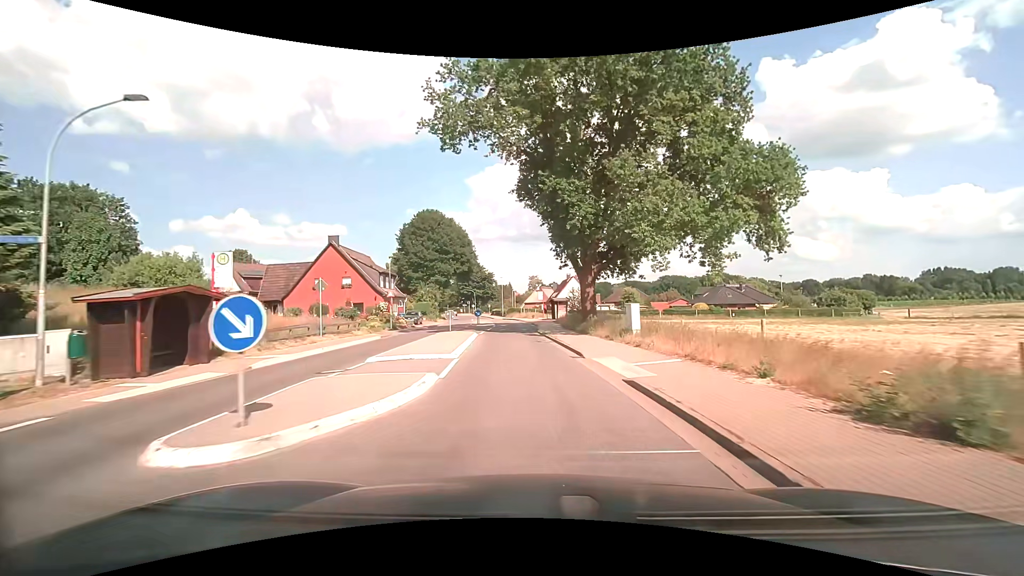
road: tertiary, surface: asphalt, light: Day
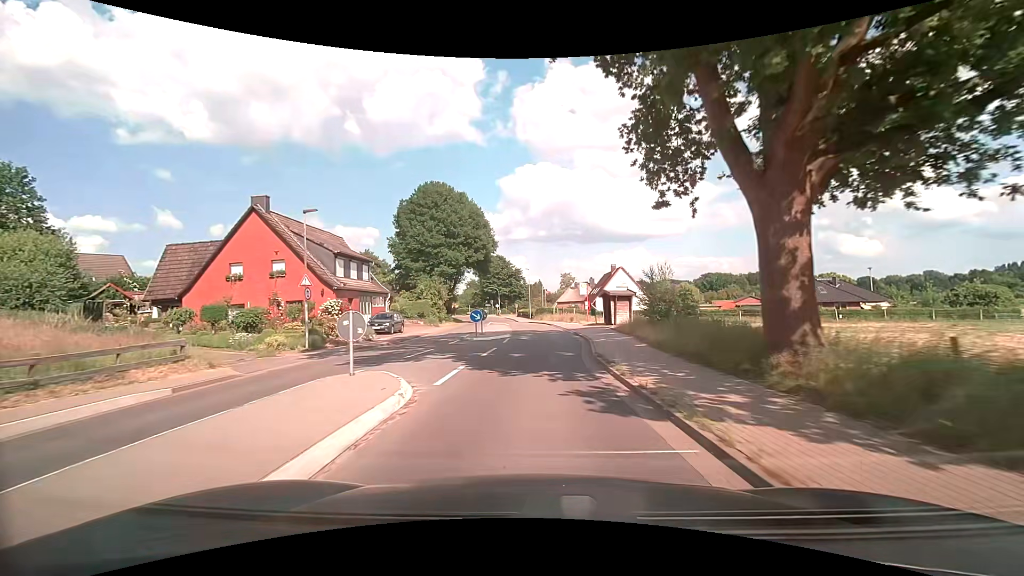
(-0.6, +20.0) m; -4°
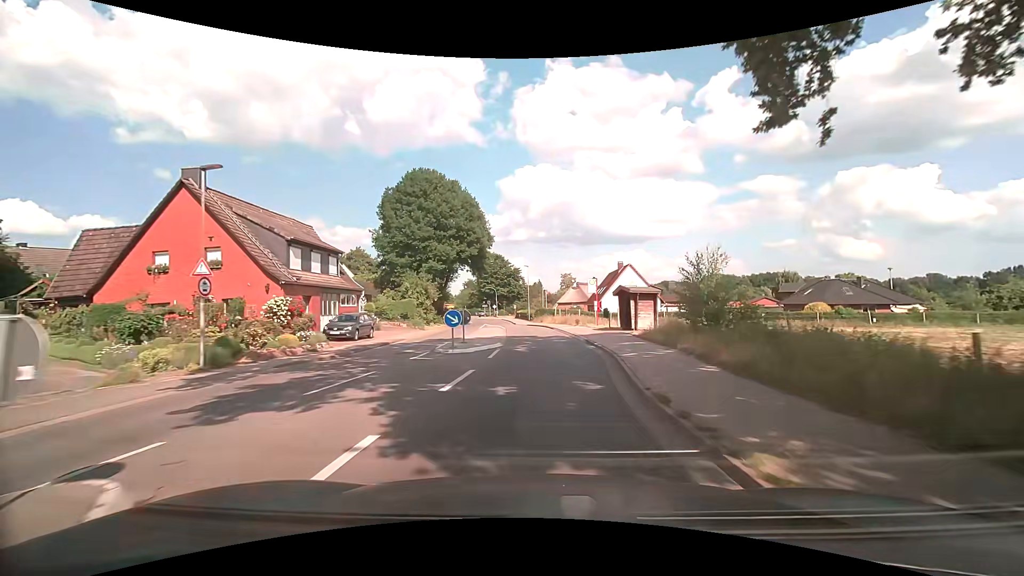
(0.0, +6.7) m; 0°
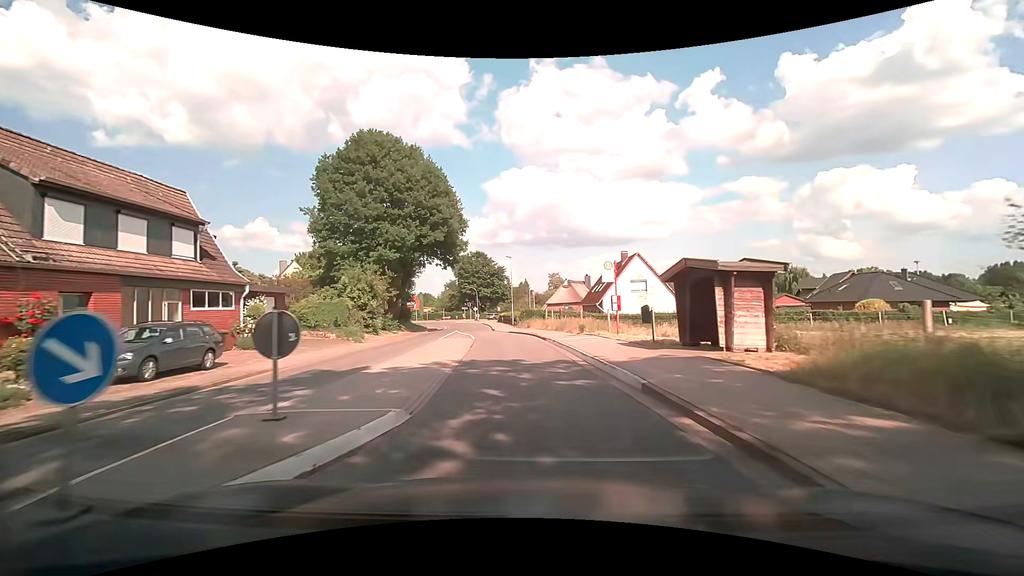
(+0.2, +13.6) m; +2°
(0, +10) (-1, +20) (-2, +30) (-4, +40) (-6, +50) (-7, +59) (-9, +69) (-10, +79) (-12, +89) (-16, +98) m
